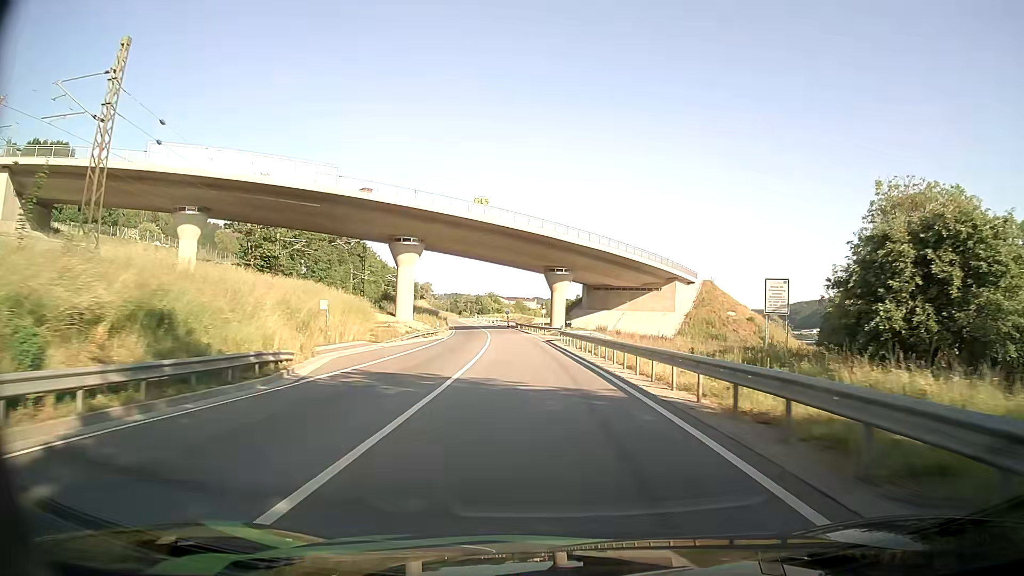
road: primary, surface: asphalt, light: Day
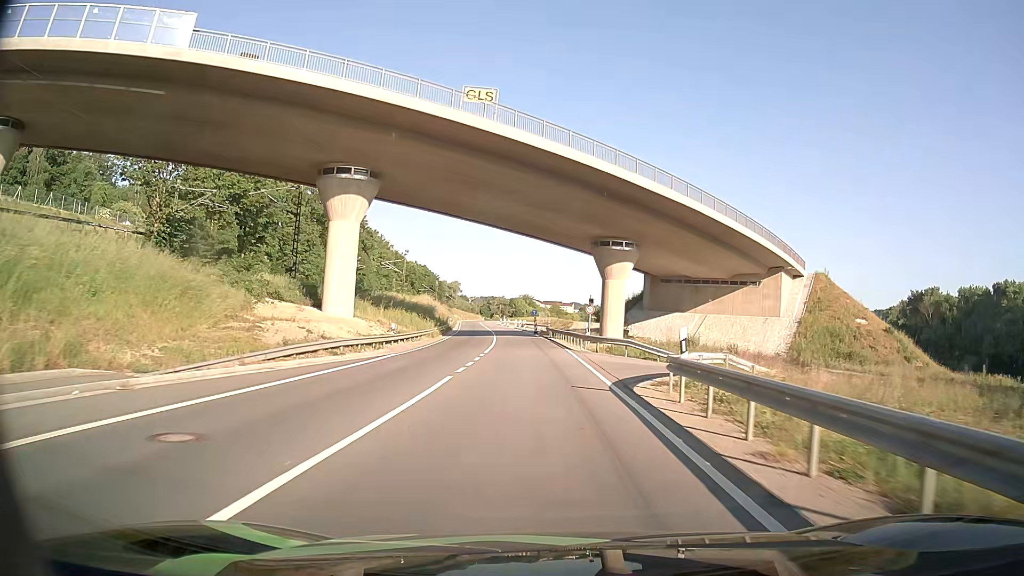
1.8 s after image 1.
(-0.7, +31.4) m; -3°
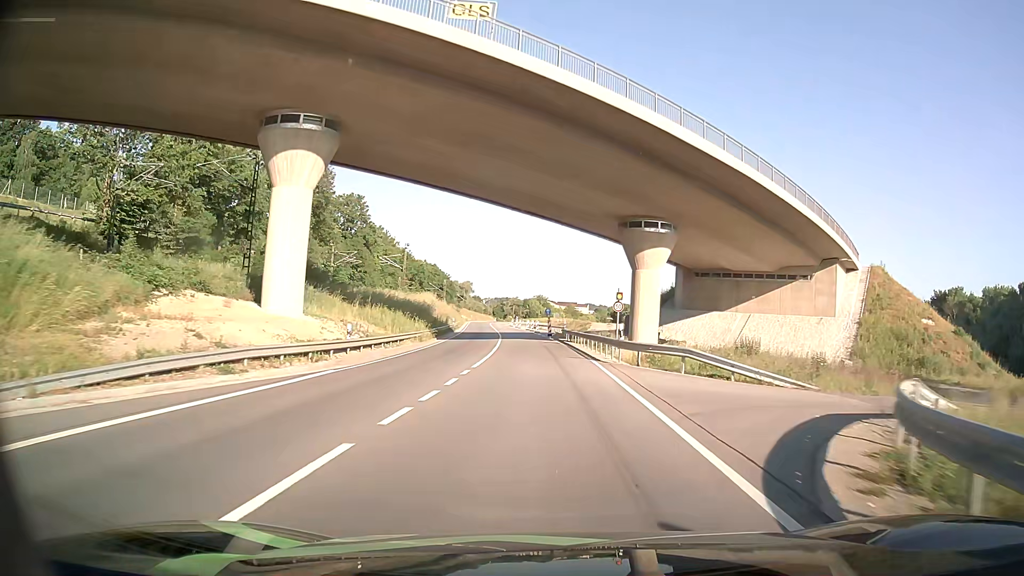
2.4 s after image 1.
(-0.1, +10.1) m; -1°
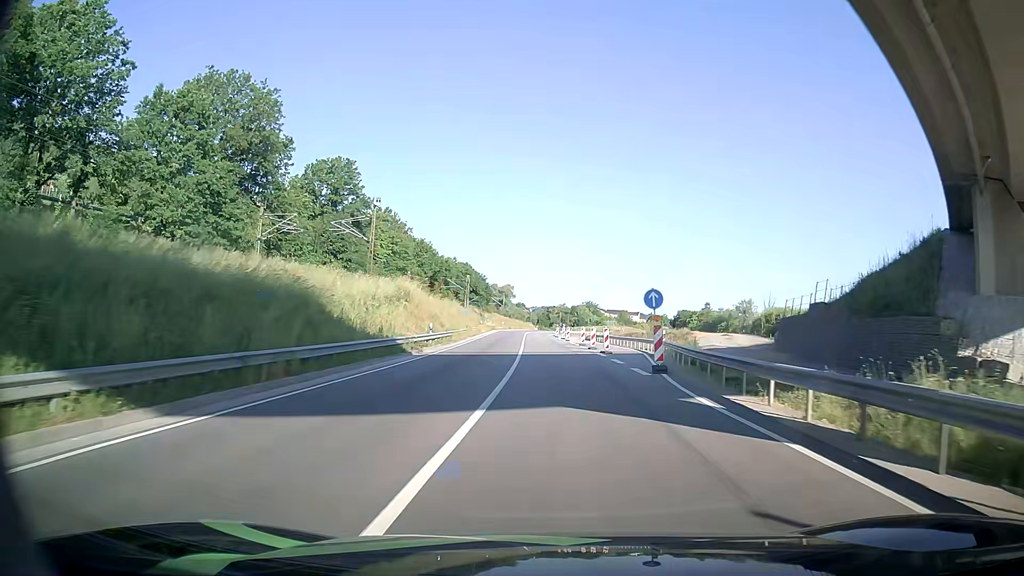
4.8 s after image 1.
(-1.6, +40.1) m; -4°
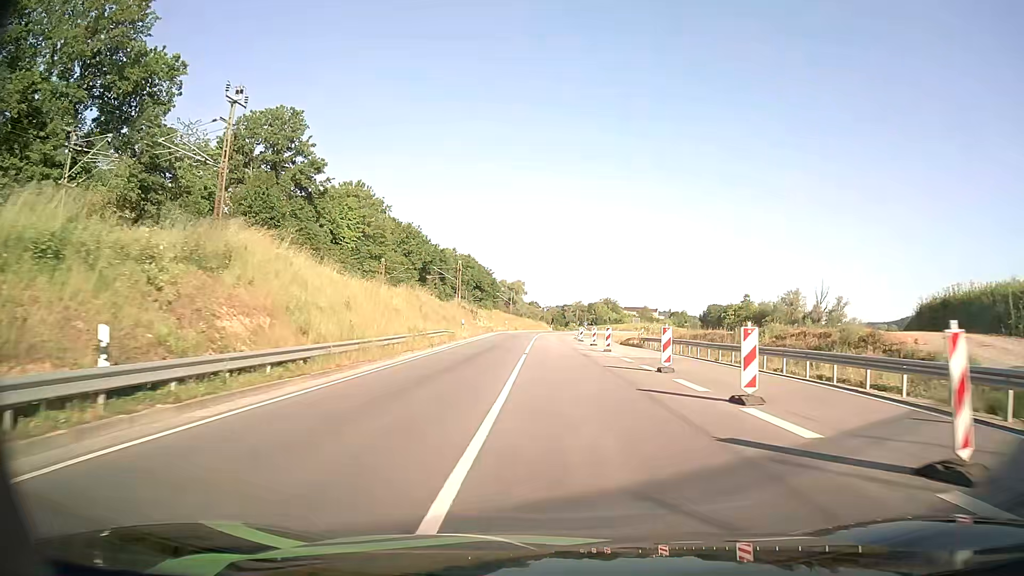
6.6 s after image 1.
(-0.3, +29.4) m; -1°
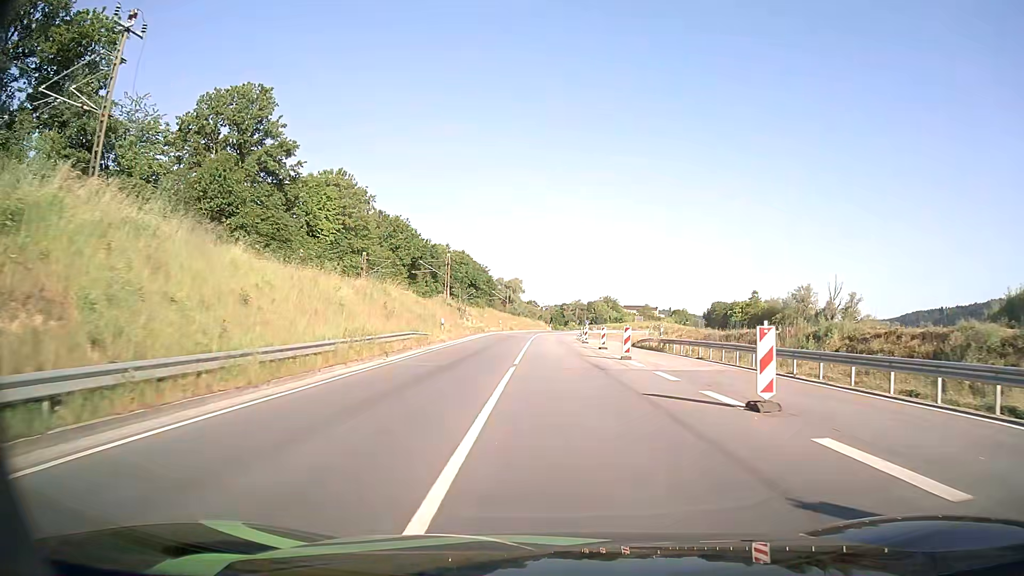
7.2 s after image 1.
(0.0, +9.1) m; 0°
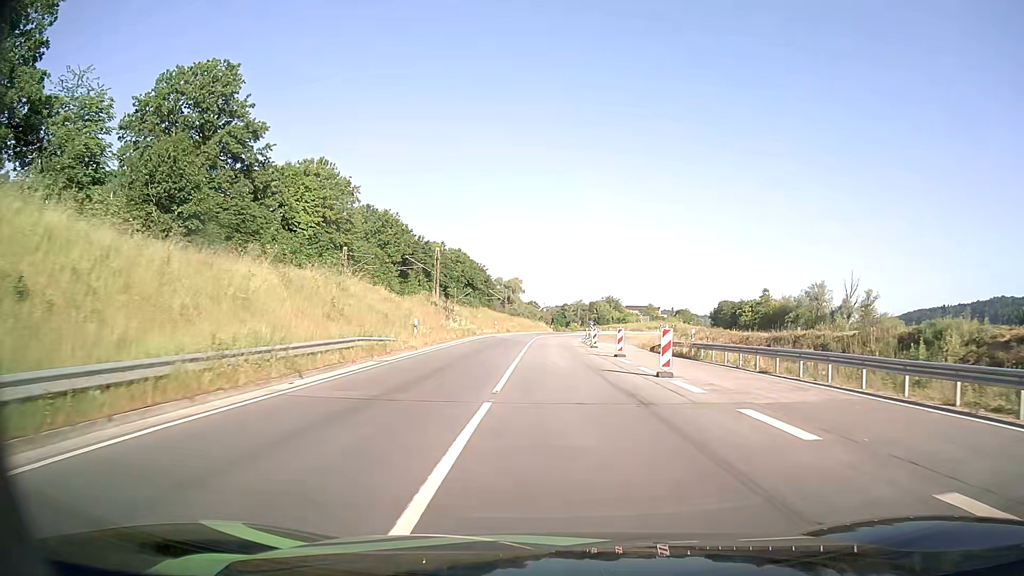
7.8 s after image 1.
(0.0, +8.7) m; 0°
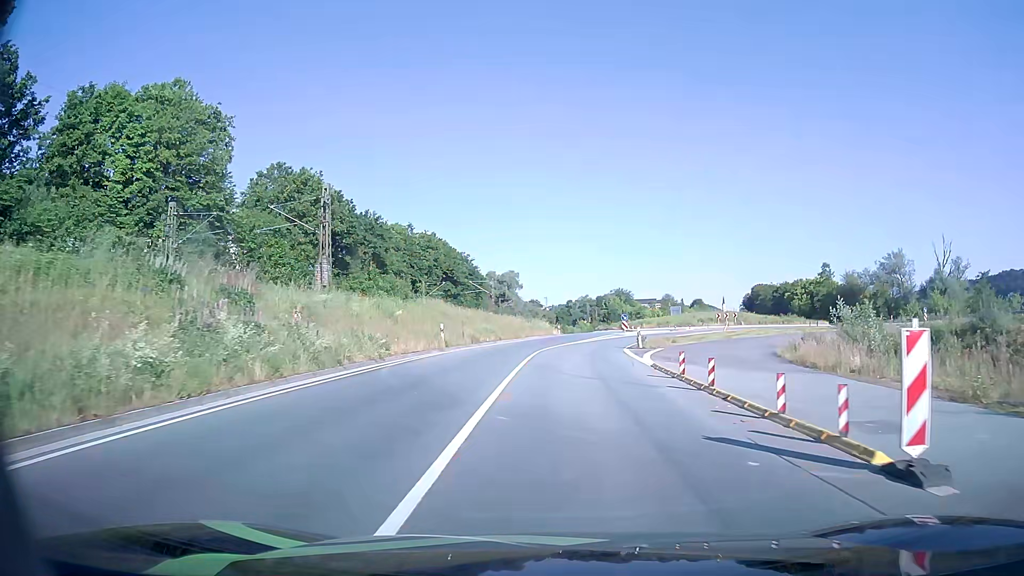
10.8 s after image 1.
(-0.4, +38.5) m; -1°
(0, +10) (0, +20) (+1, +30) (+2, +40) (+5, +49) (+9, +59) (+15, +66) (+23, +72) (+32, +77) (+38, +85) m
